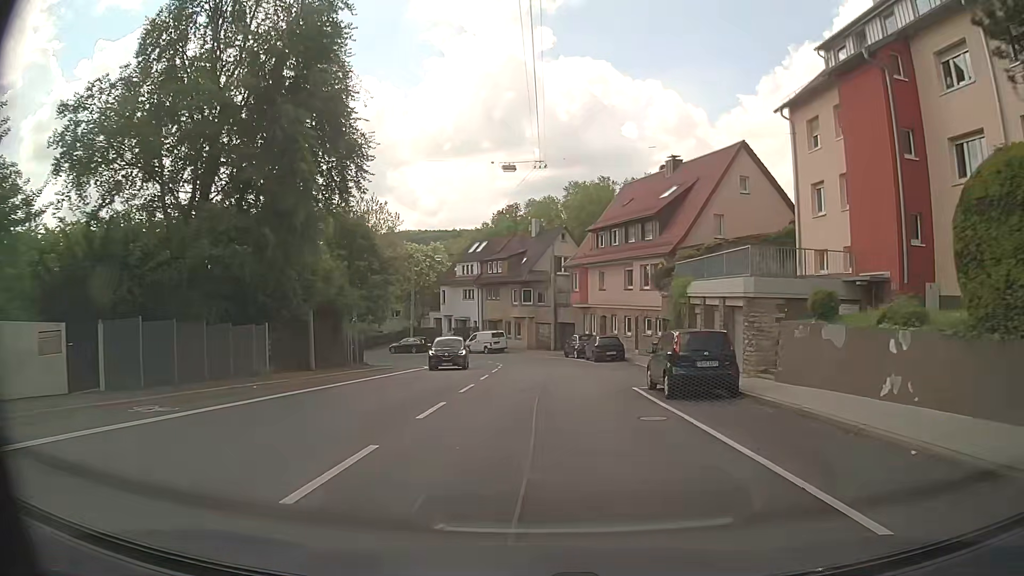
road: secondary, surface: asphalt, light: Day
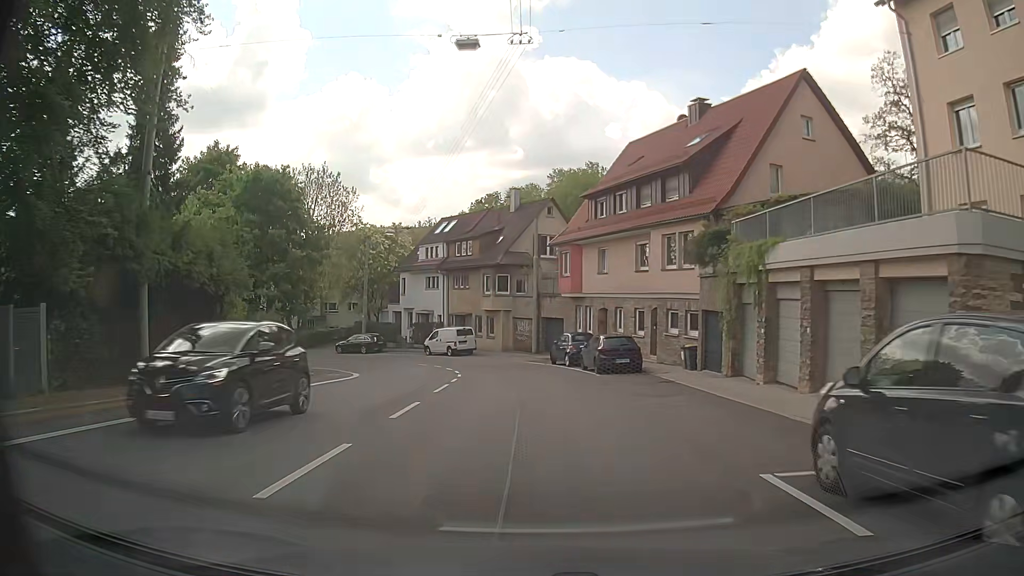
(+0.2, +12.0) m; +2°
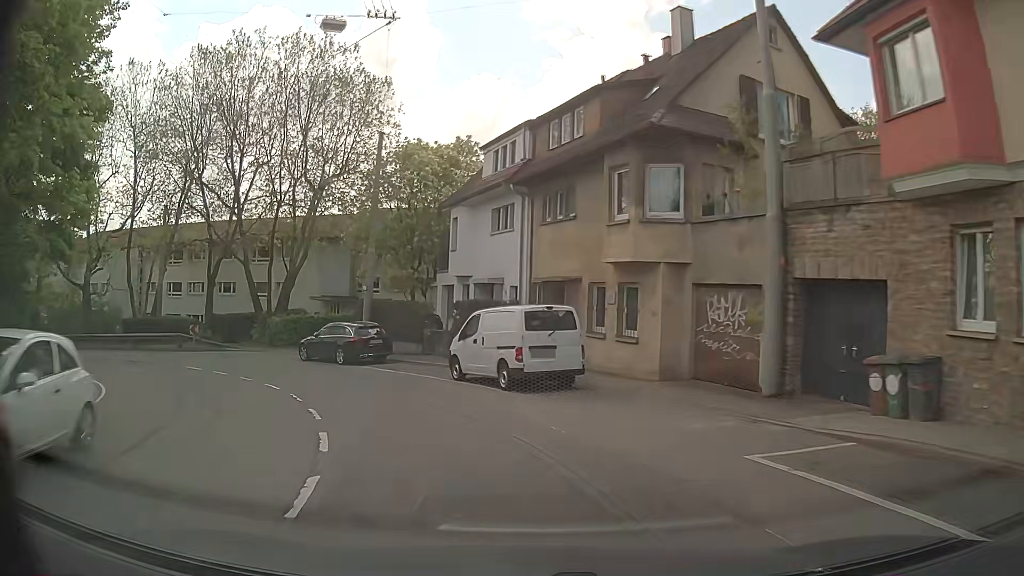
(-1.5, +29.3) m; -11°
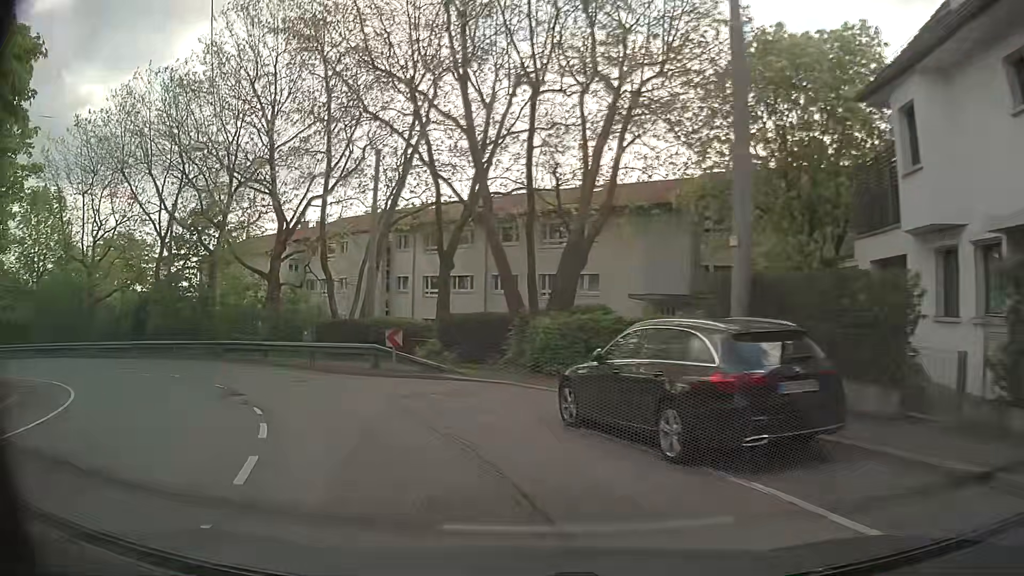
(-3.7, +16.4) m; -28°
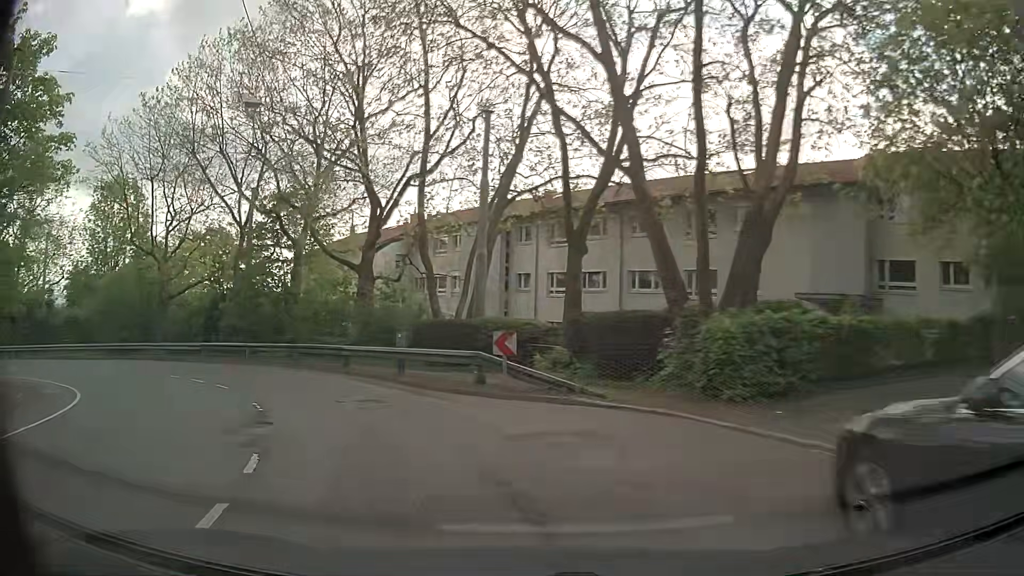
(-0.5, +5.5) m; -11°
(-1, +10) (-6, +19) (-13, +26) (-22, +30) (-32, +32) (-41, +31) (-51, +27) (-59, +22) (-68, +17) (-76, +11) m
